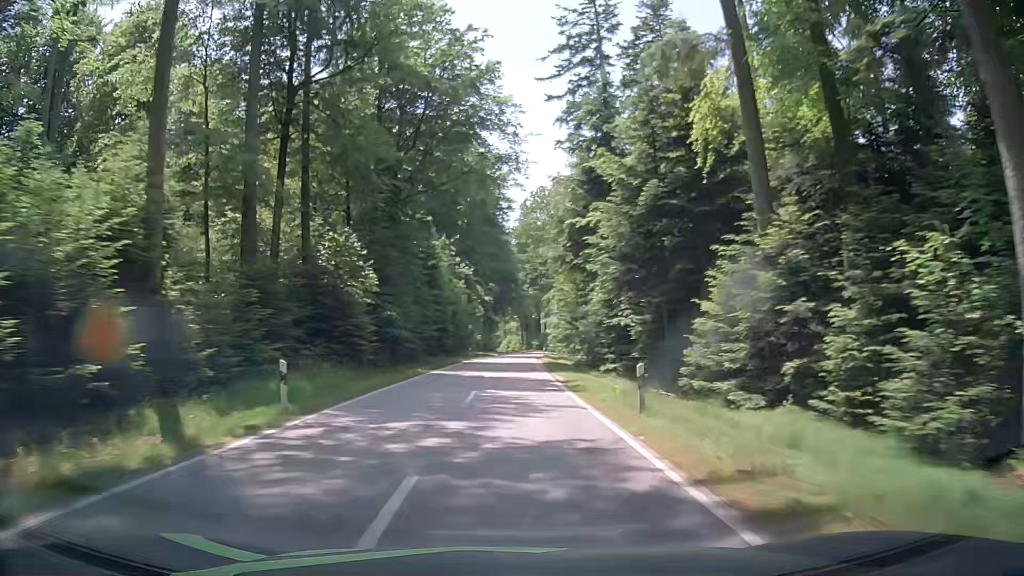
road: tertiary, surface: asphalt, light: Day
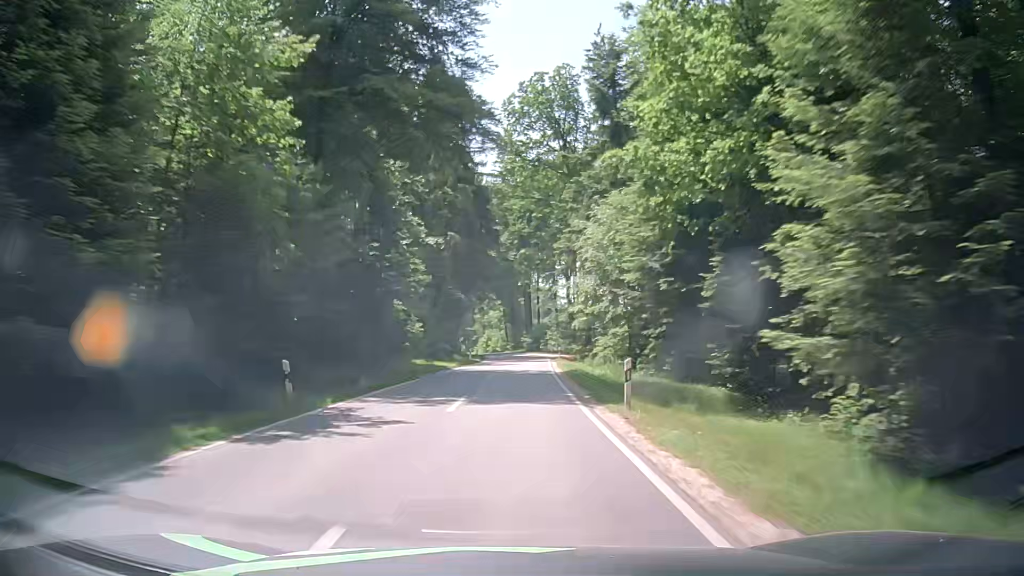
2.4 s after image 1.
(+0.7, +50.2) m; +1°
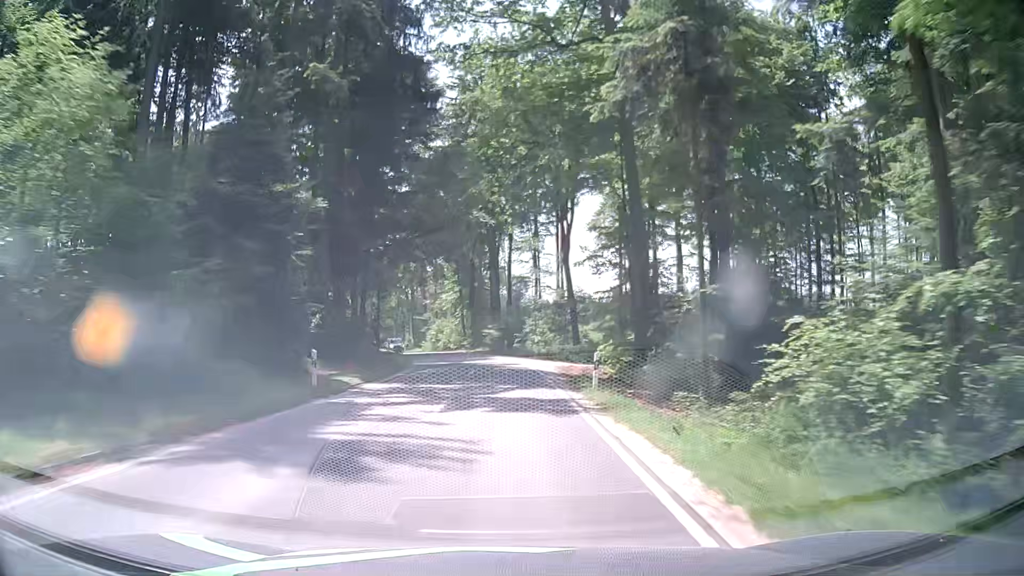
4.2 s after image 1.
(+1.3, +37.7) m; +3°
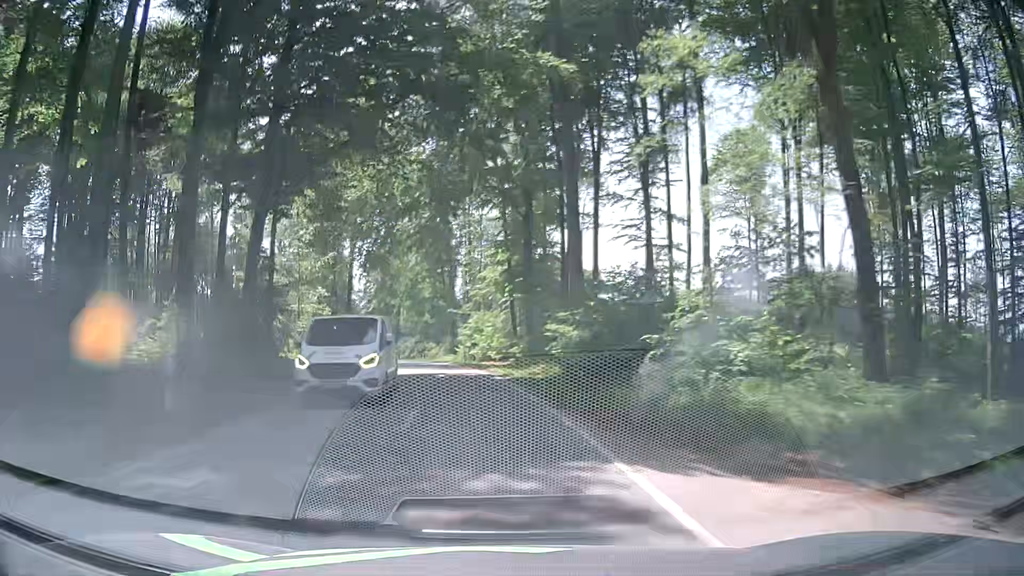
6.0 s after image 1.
(-0.8, +37.6) m; -4°
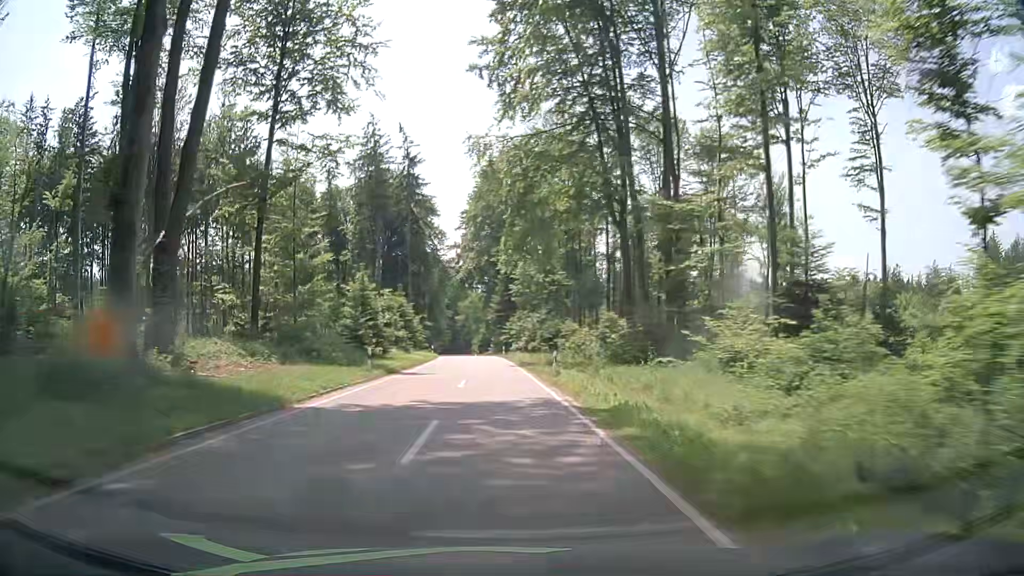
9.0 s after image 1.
(-8.3, +61.9) m; -12°
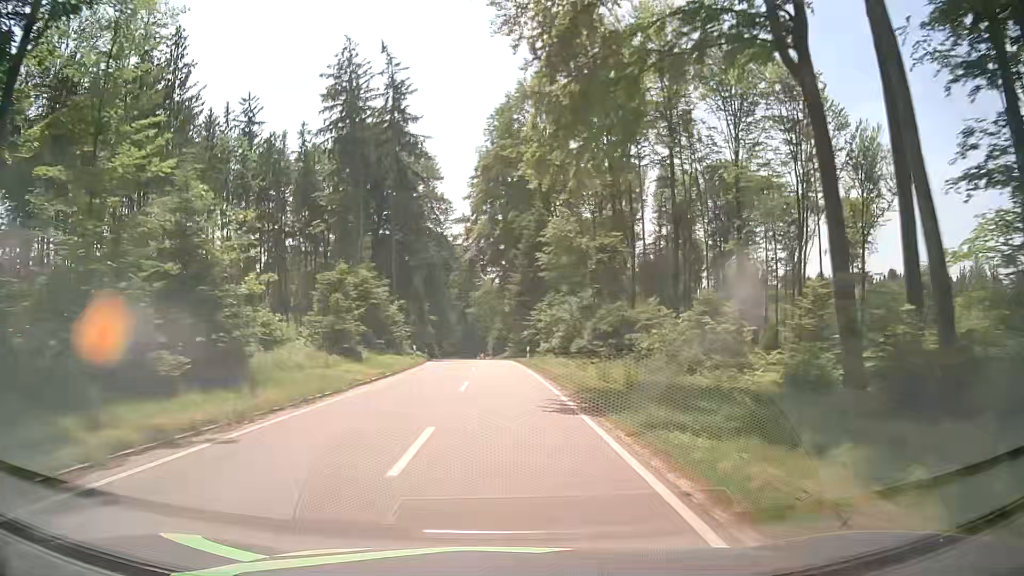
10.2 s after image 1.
(-0.6, +25.2) m; -2°
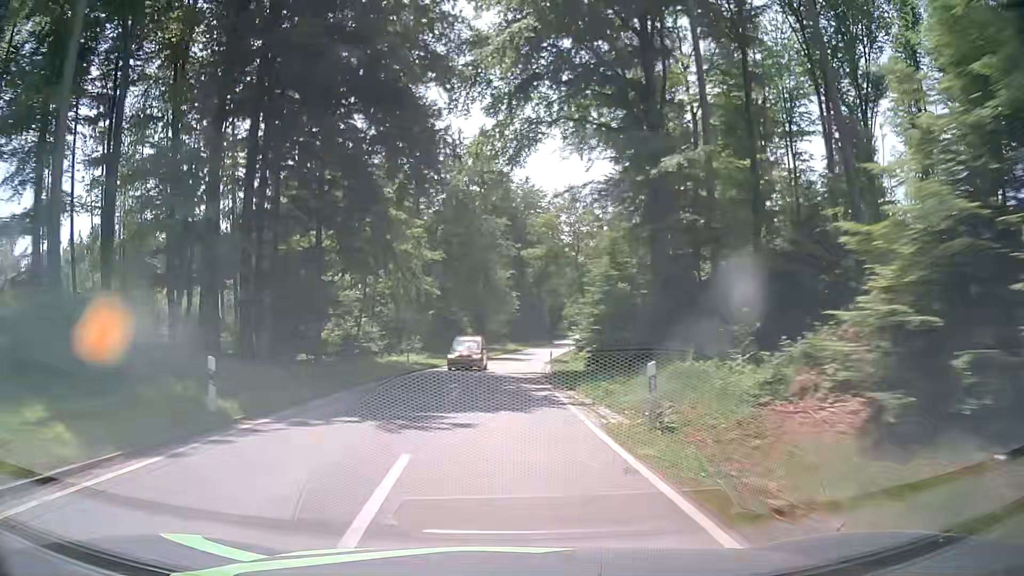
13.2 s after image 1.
(-2.3, +62.6) m; -5°
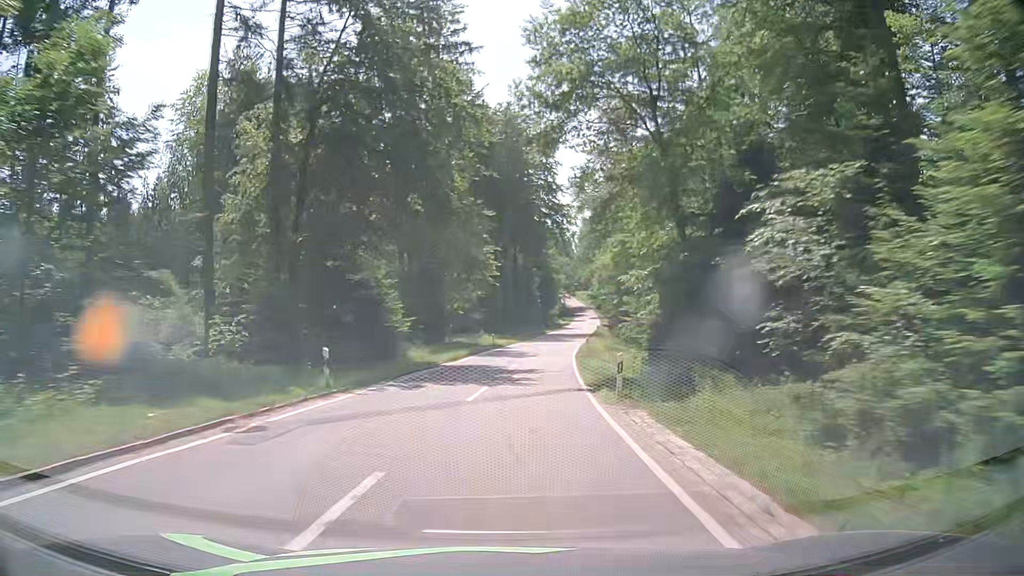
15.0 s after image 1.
(0.0, +37.7) m; +1°
(0, +10) (+1, +20) (+1, +30) (+2, +40) (+4, +50) (+5, +60) (+7, +70) (+8, +79) (+10, +89) (+12, +99) m
